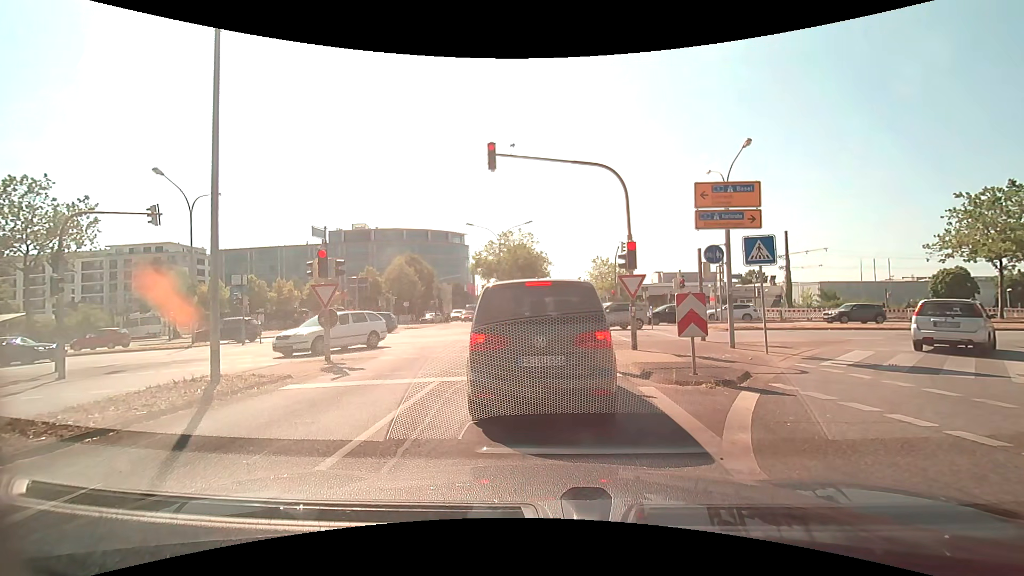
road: tertiary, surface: asphalt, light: Day
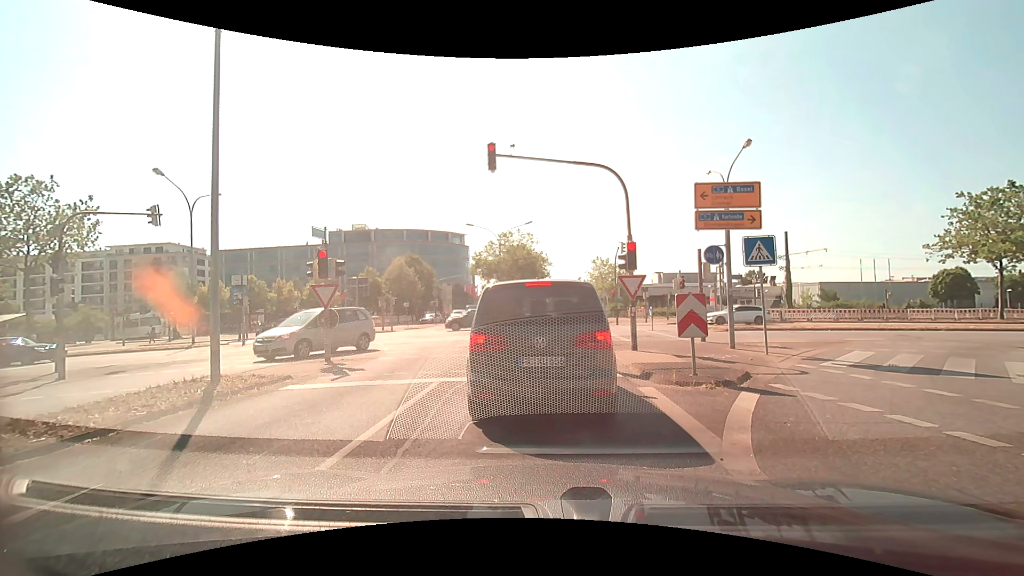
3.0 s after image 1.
(0.0, +0.1) m; 0°
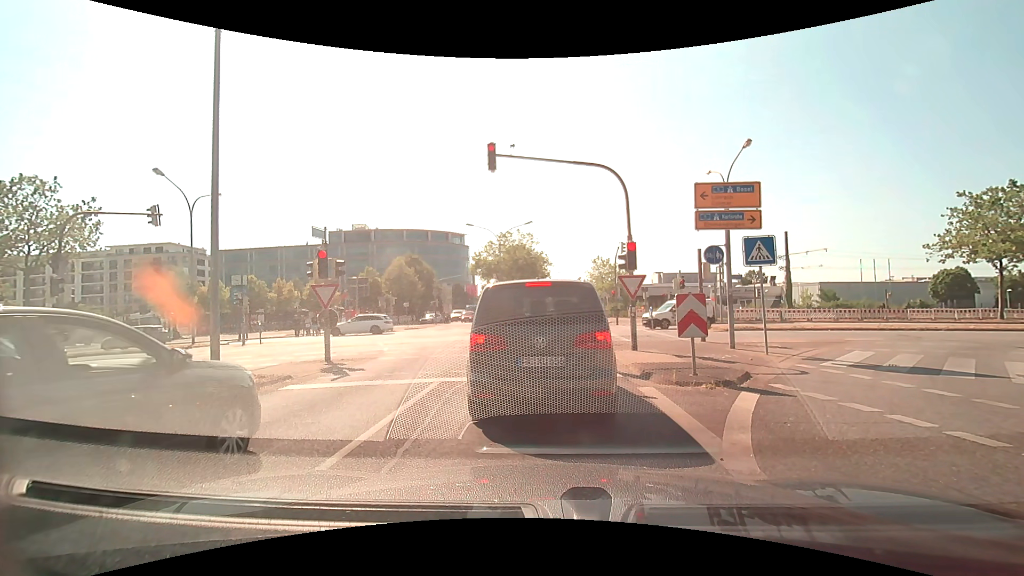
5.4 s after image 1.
(0.0, 0.0) m; 0°
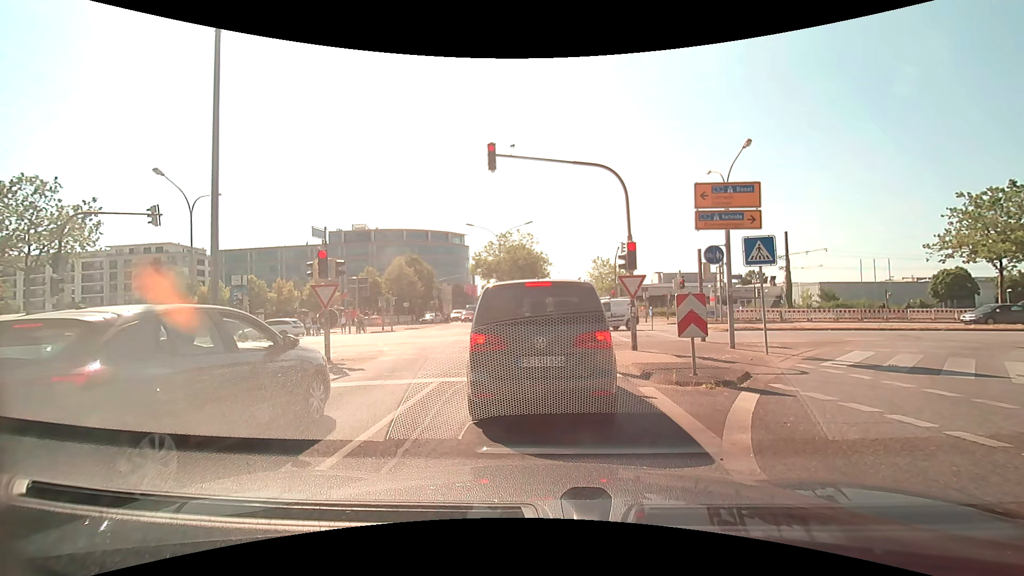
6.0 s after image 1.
(0.0, 0.0) m; 0°
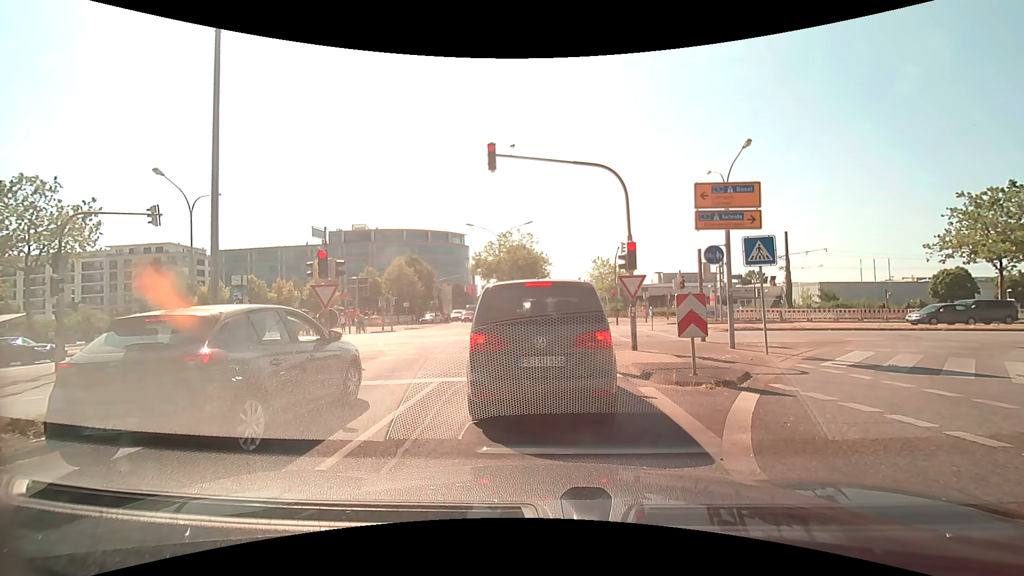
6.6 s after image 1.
(0.0, 0.0) m; 0°
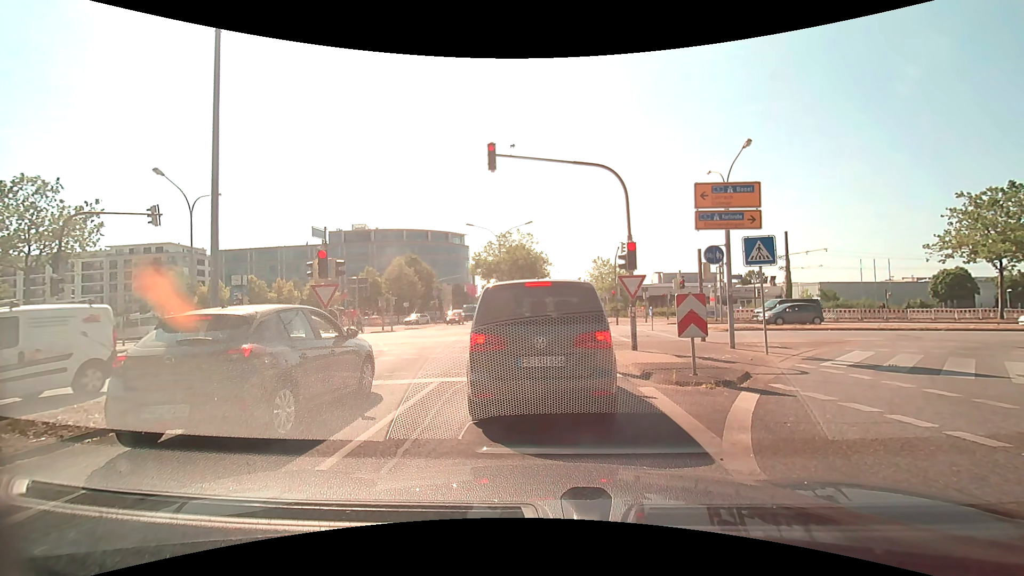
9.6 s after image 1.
(0.0, 0.0) m; 0°
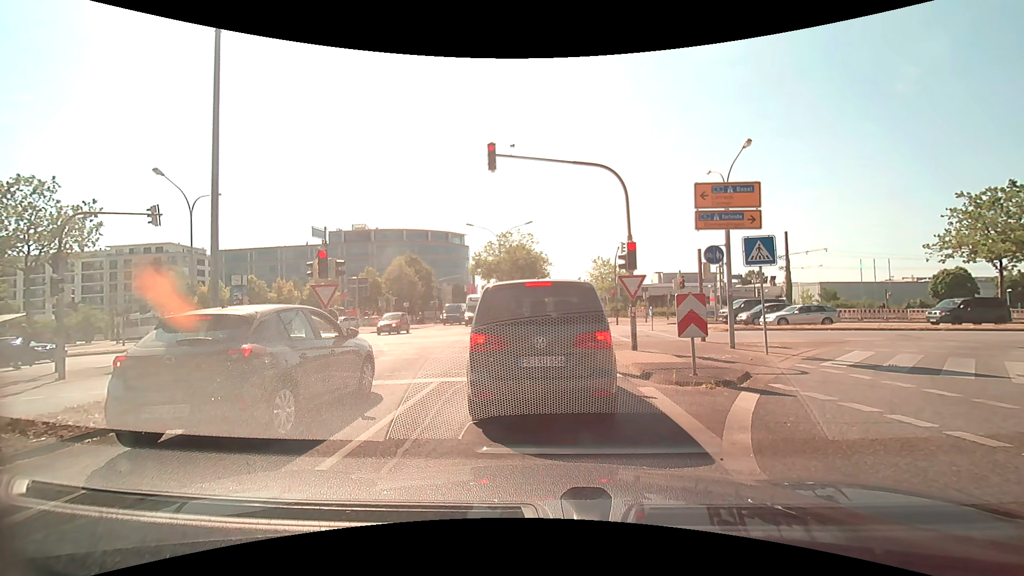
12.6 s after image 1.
(0.0, 0.0) m; 0°
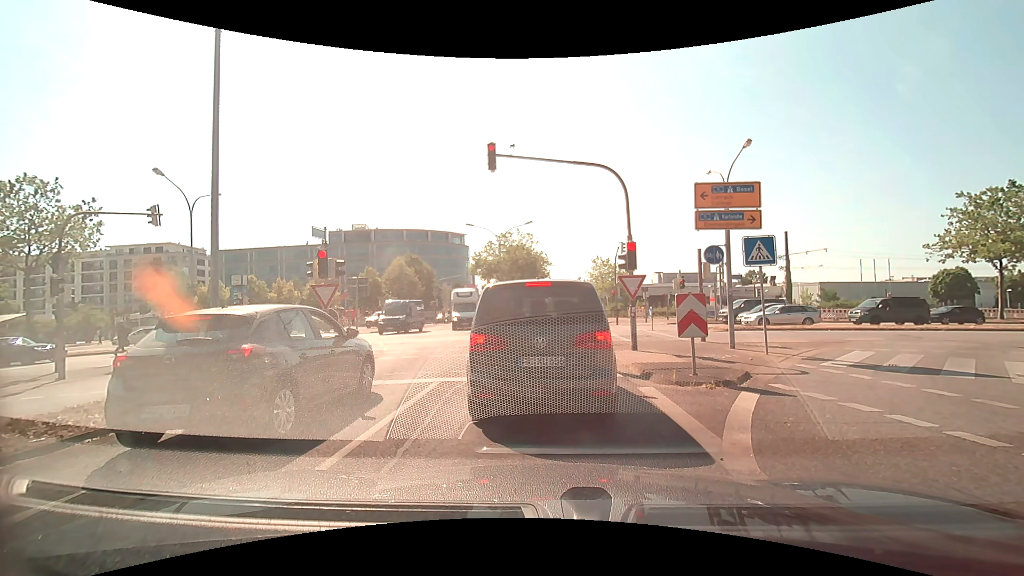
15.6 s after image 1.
(0.0, 0.0) m; 0°
(0, +10) (-1, +20) (-1, +30) (-1, +40) (-1, +50) (-1, +60) (-1, +70) (-1, +80) (-1, +90) (-2, +100) m
